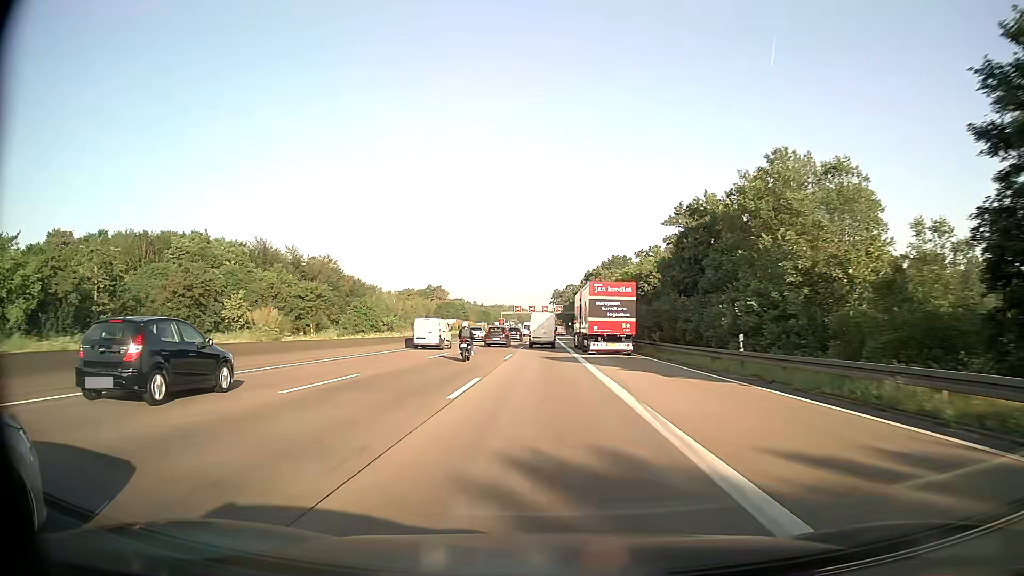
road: motorway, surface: asphalt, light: Day
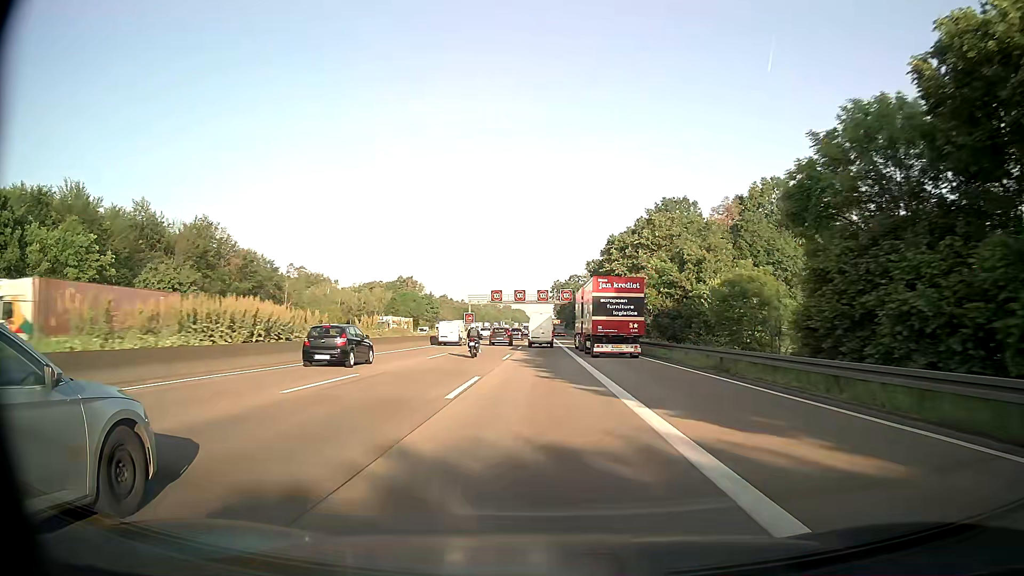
(0.0, +72.1) m; 0°
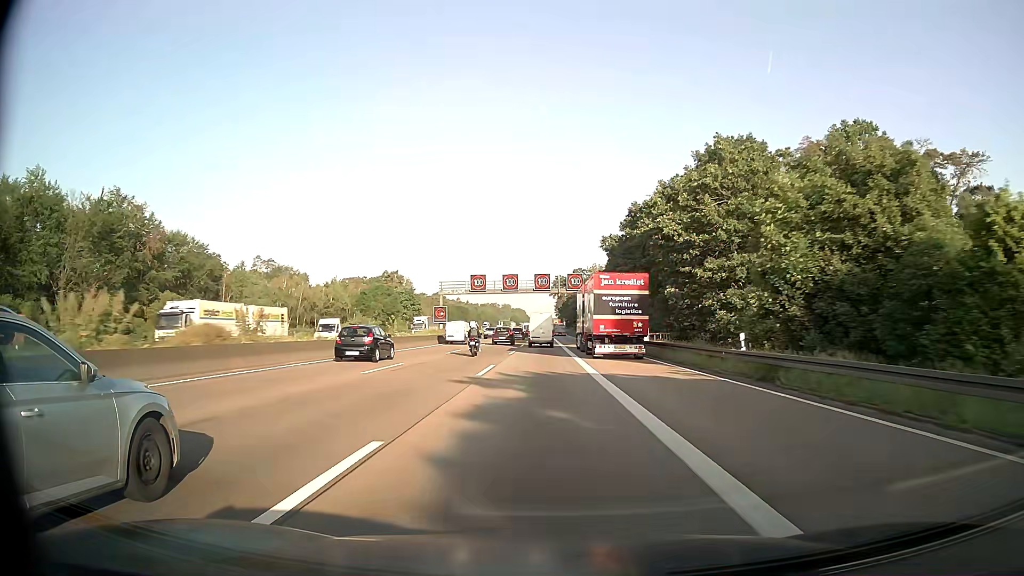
(0.0, +29.4) m; 0°
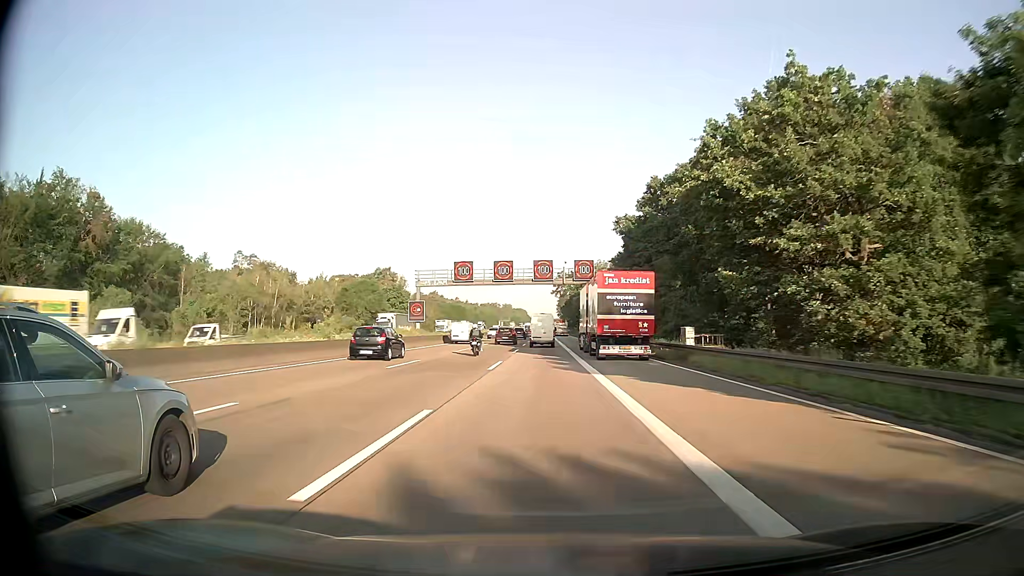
(0.0, +14.8) m; 0°
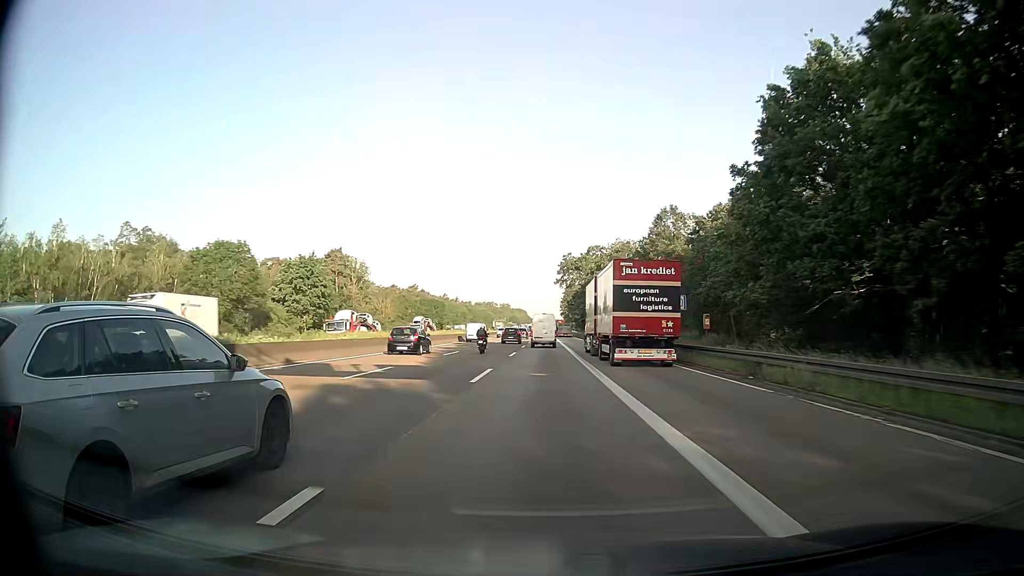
(-0.1, +60.0) m; 0°
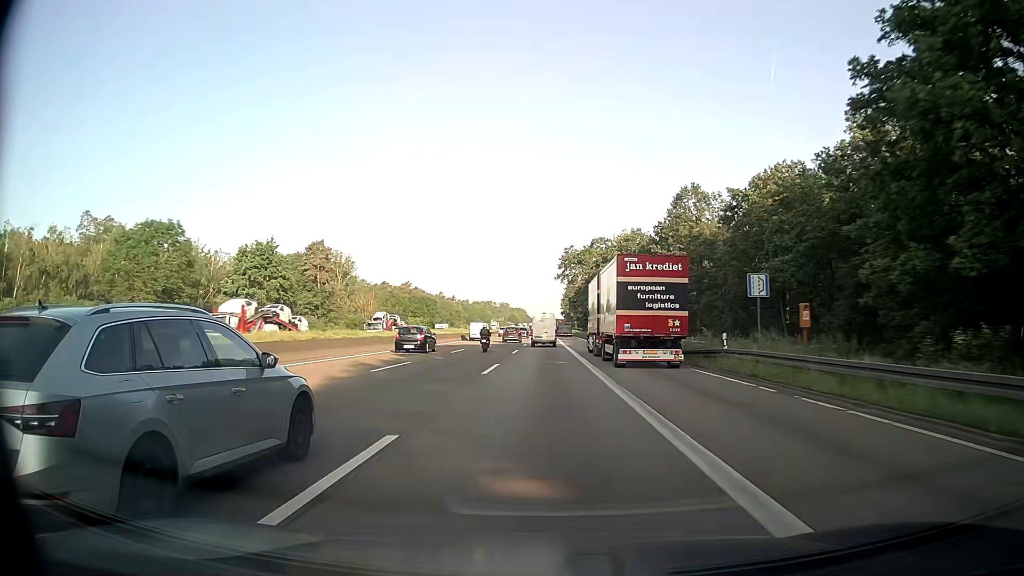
(+0.1, +15.1) m; 0°
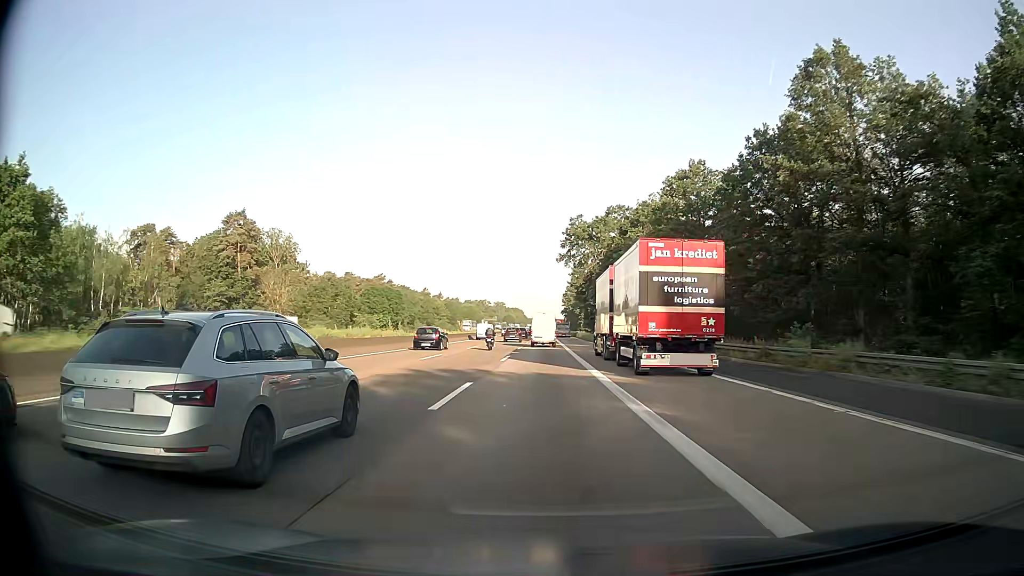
(+0.1, +45.5) m; 0°
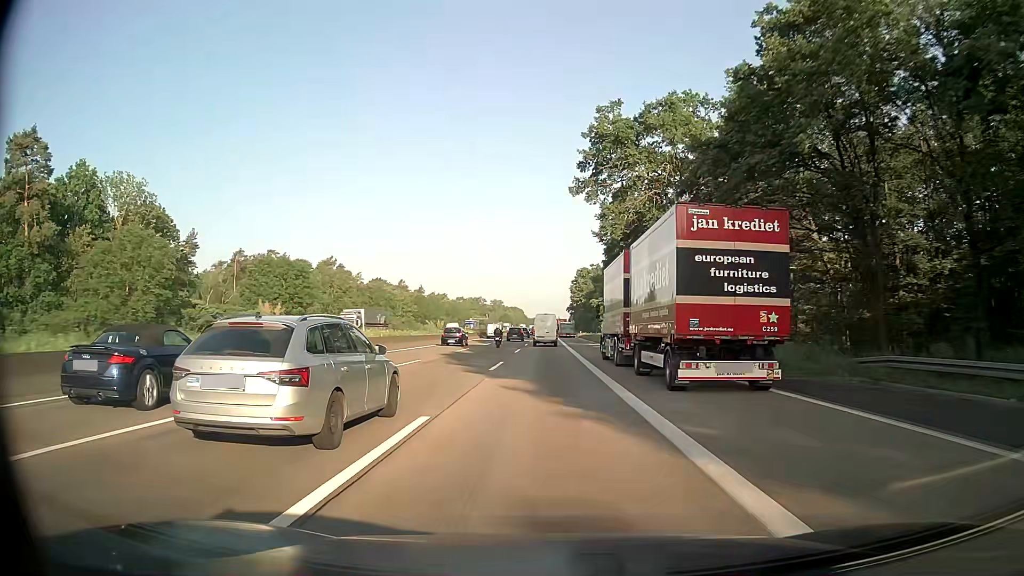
(0.0, +61.1) m; 0°
(0, +10) (0, +20) (0, +30) (0, +40) (0, +50) (0, +60) (0, +70) (0, +80) (0, +90) (0, +100) m
